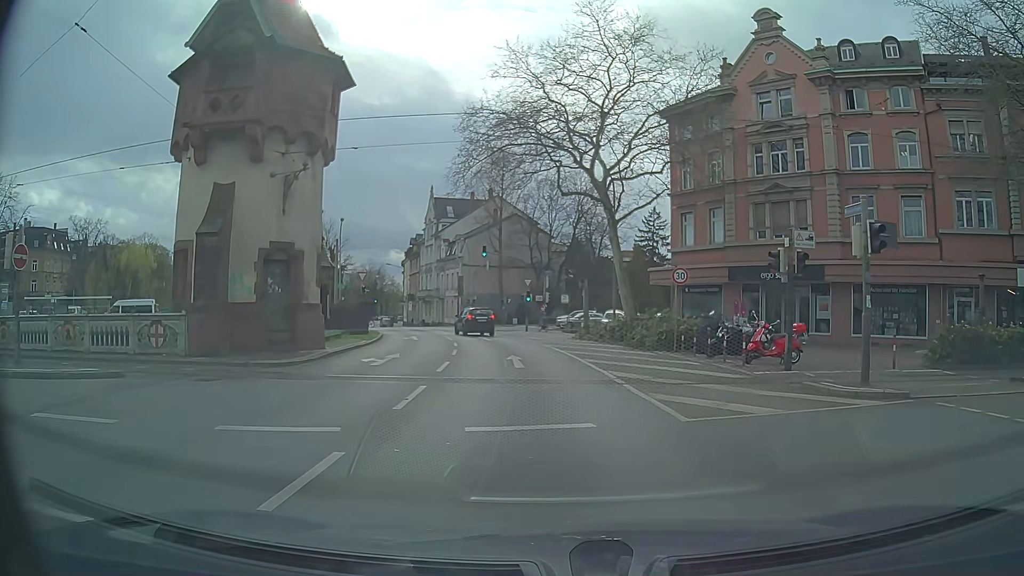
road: primary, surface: asphalt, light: Day
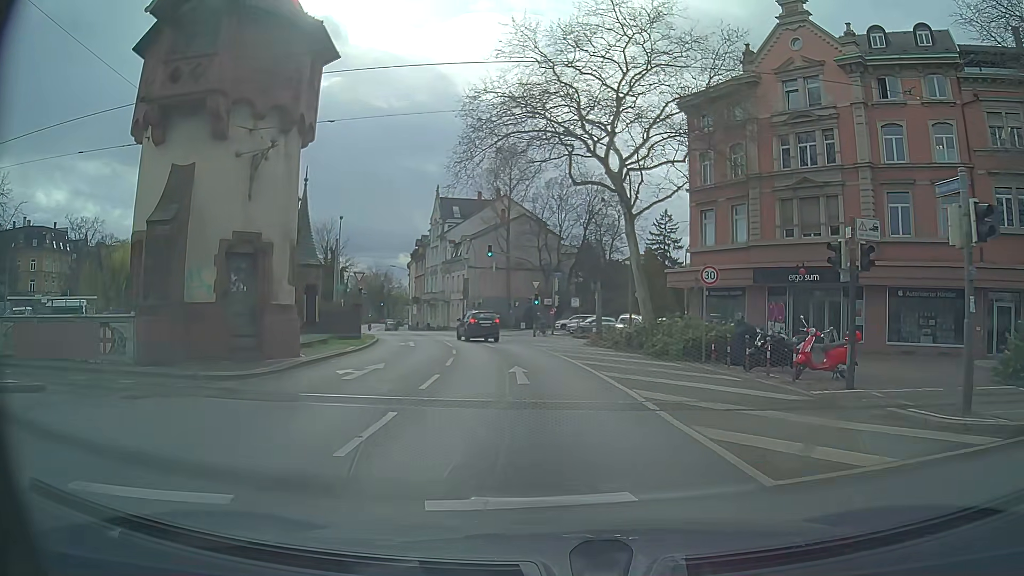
(0.0, +3.1) m; -2°
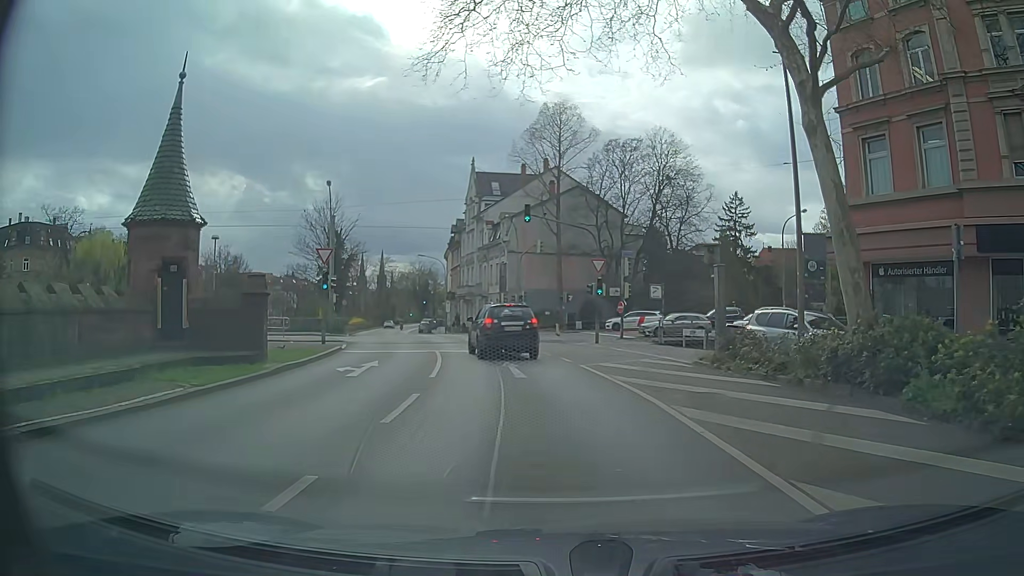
(-0.4, +16.2) m; -3°
(0, +10) (-1, +20) (-3, +30) (-6, +39) (-9, +49) (-12, +58) (-15, +68) (-18, +78) (-20, +87) (-23, +97) m
